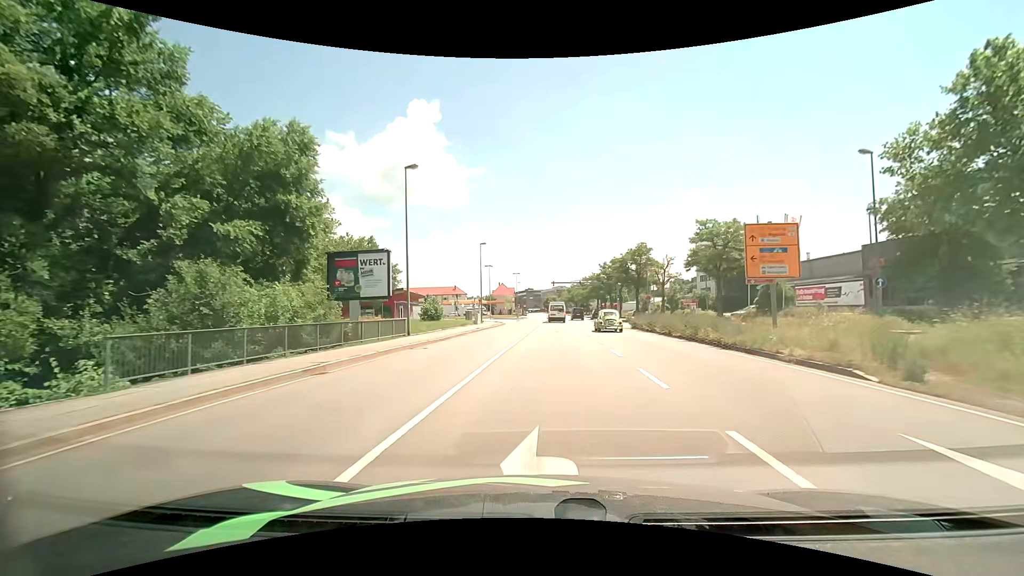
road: primary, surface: asphalt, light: Day
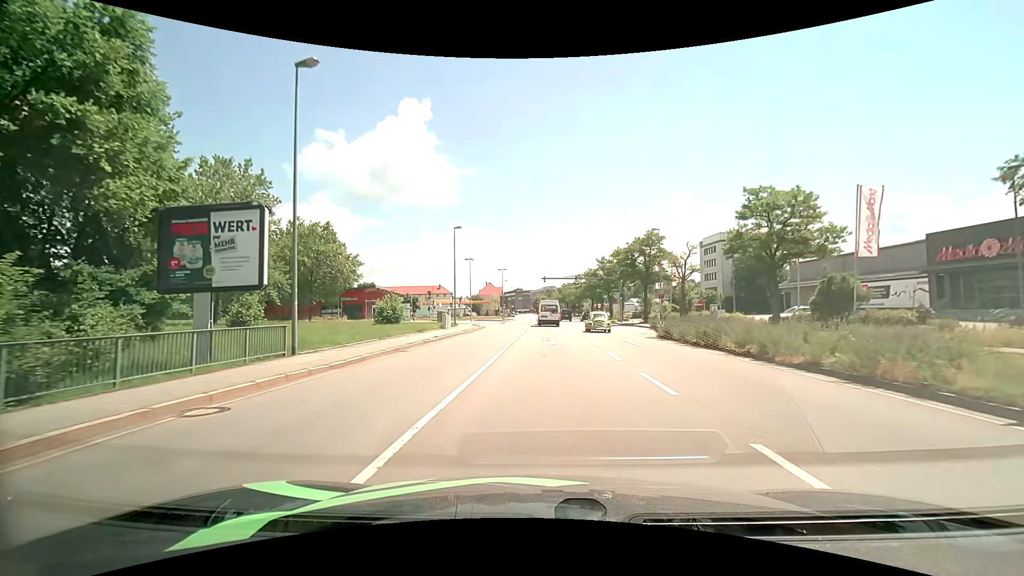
(+0.1, +12.3) m; +1°
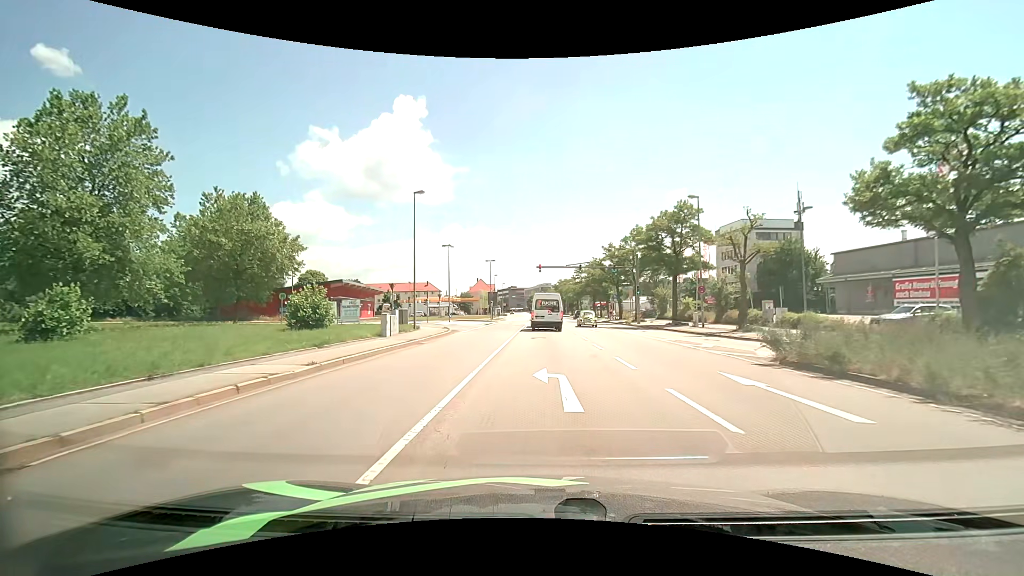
(+0.1, +14.3) m; +1°
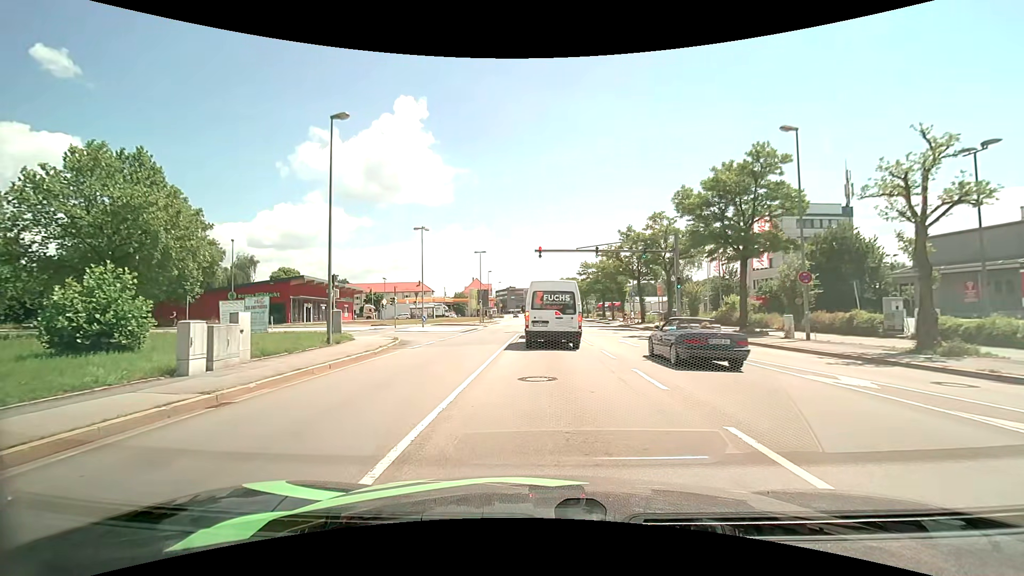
(-0.1, +14.3) m; -1°
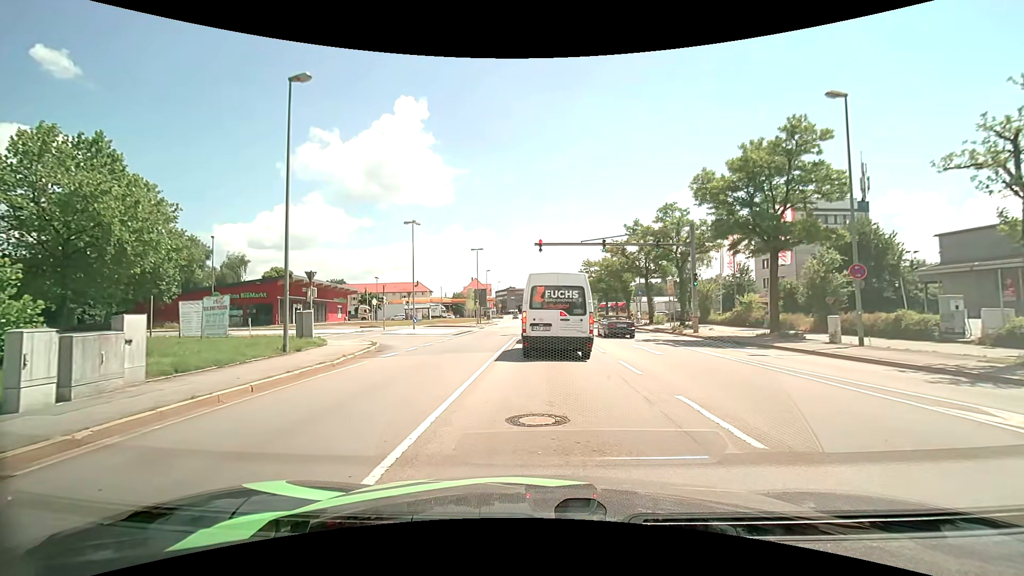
(0.0, +3.7) m; +1°
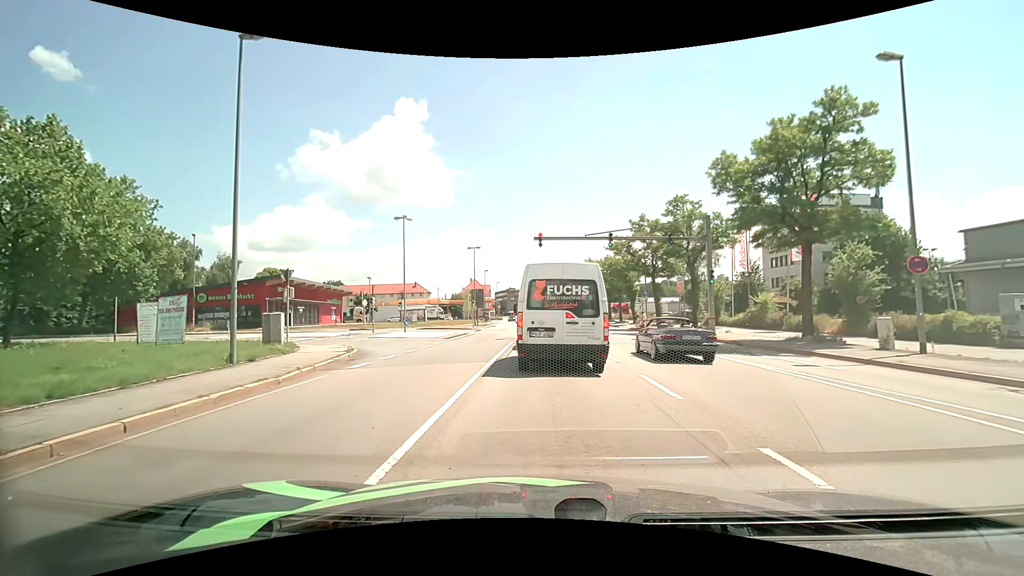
(0.0, +3.1) m; 0°
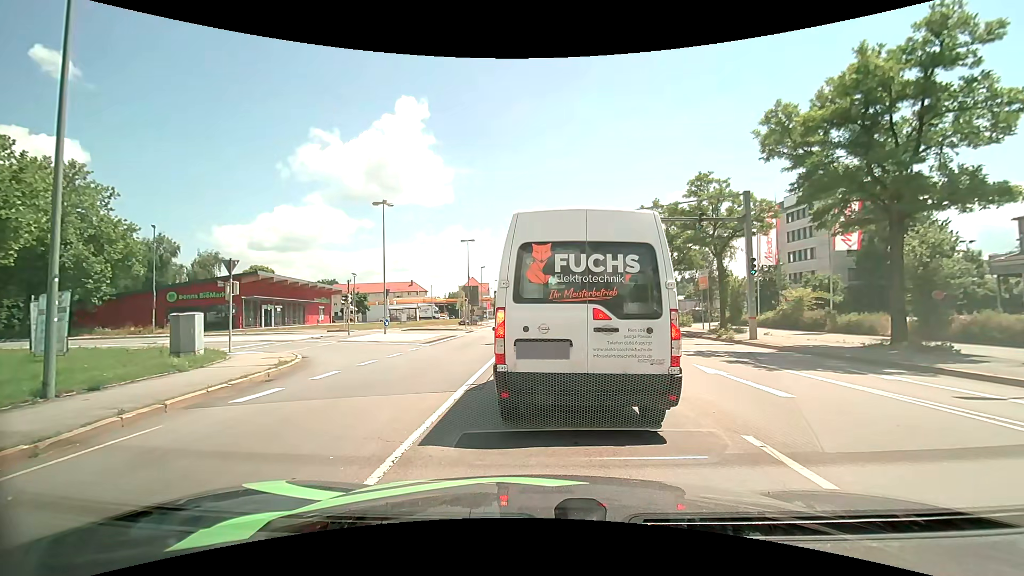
(0.0, +5.4) m; +1°
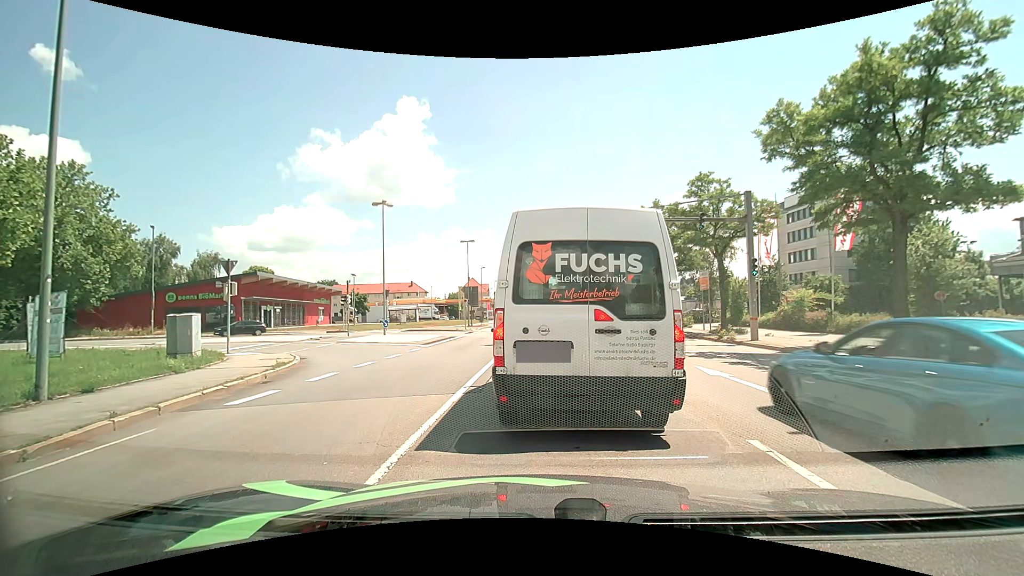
(0.0, +0.2) m; 0°
(0, +10) (0, +20) (-1, +30) (-5, +39) (-13, +44) (-23, +44) (-33, +41) (-42, +37) (-50, +31) (-57, +24) m
